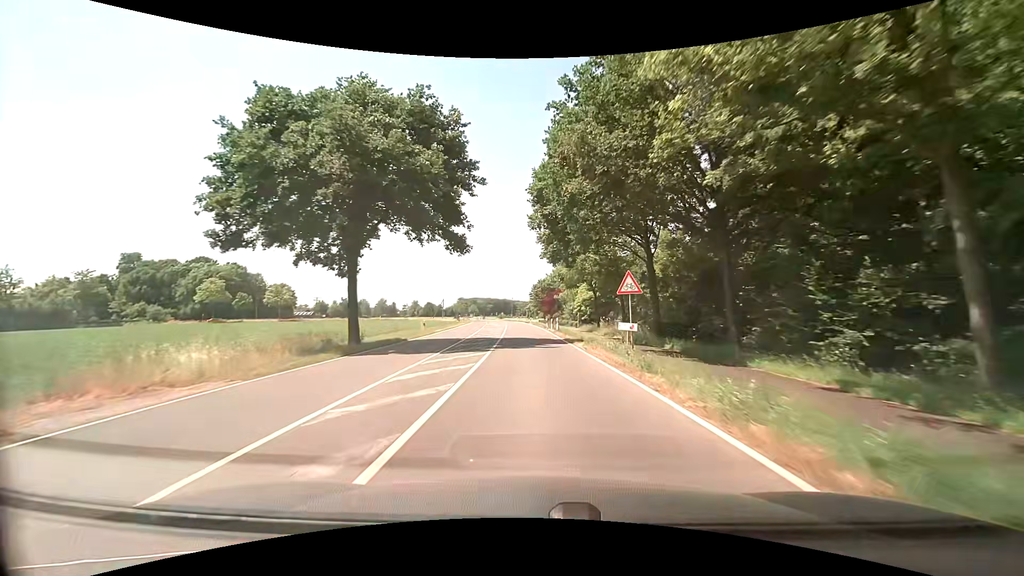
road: secondary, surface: asphalt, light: Day
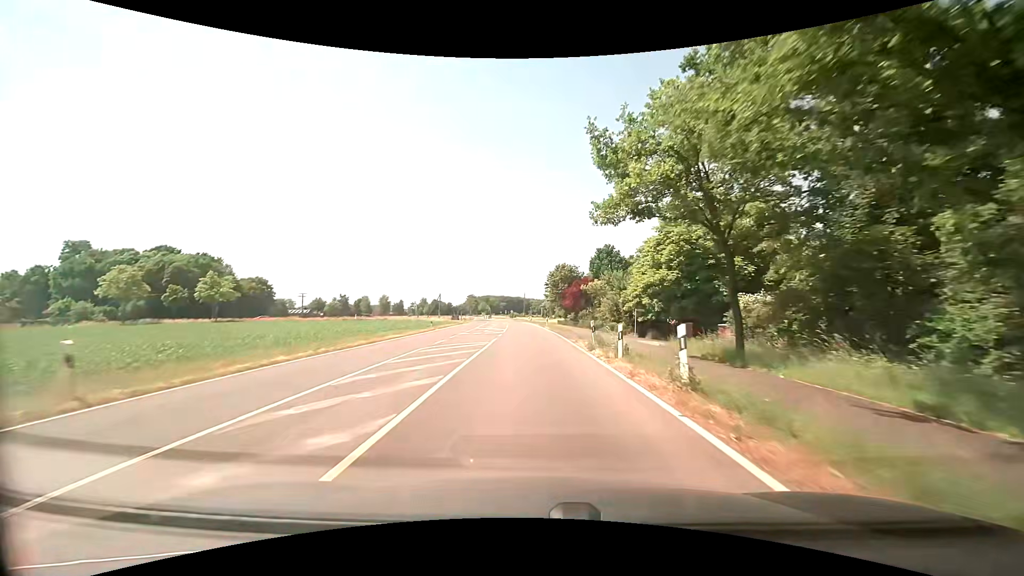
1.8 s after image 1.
(-0.5, +32.7) m; -2°
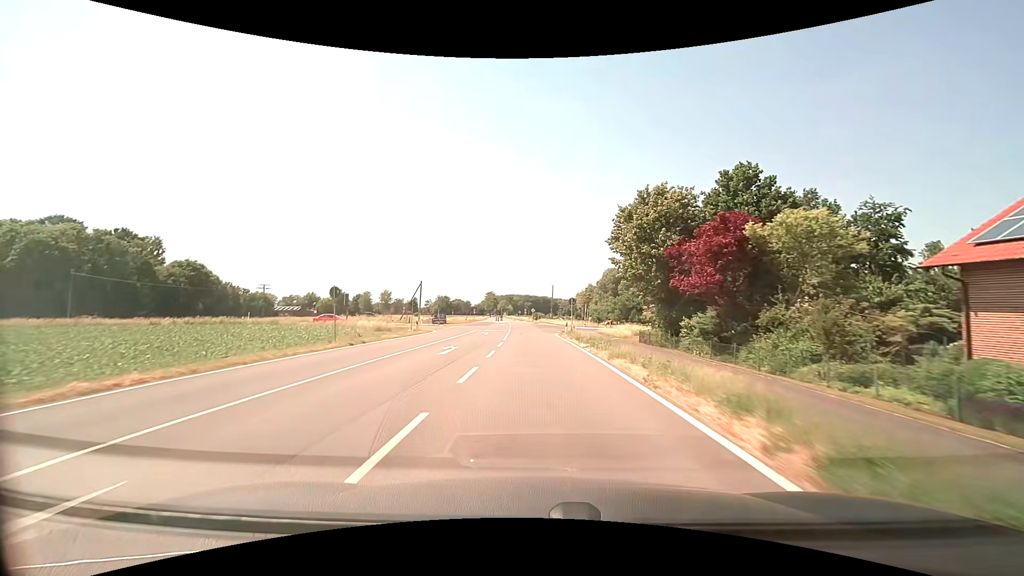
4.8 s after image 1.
(-1.1, +54.7) m; -3°
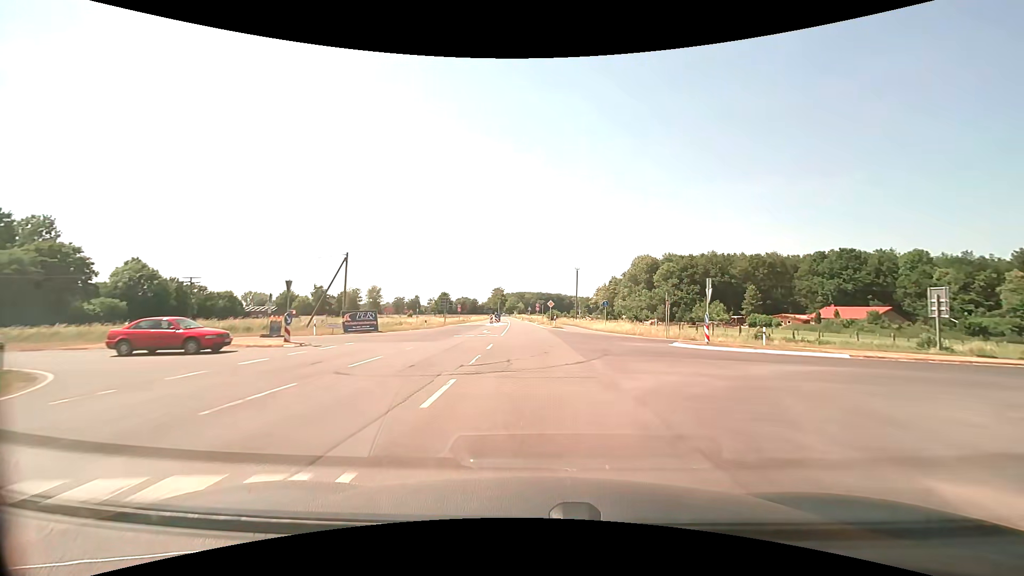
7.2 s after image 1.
(-0.7, +43.8) m; -2°
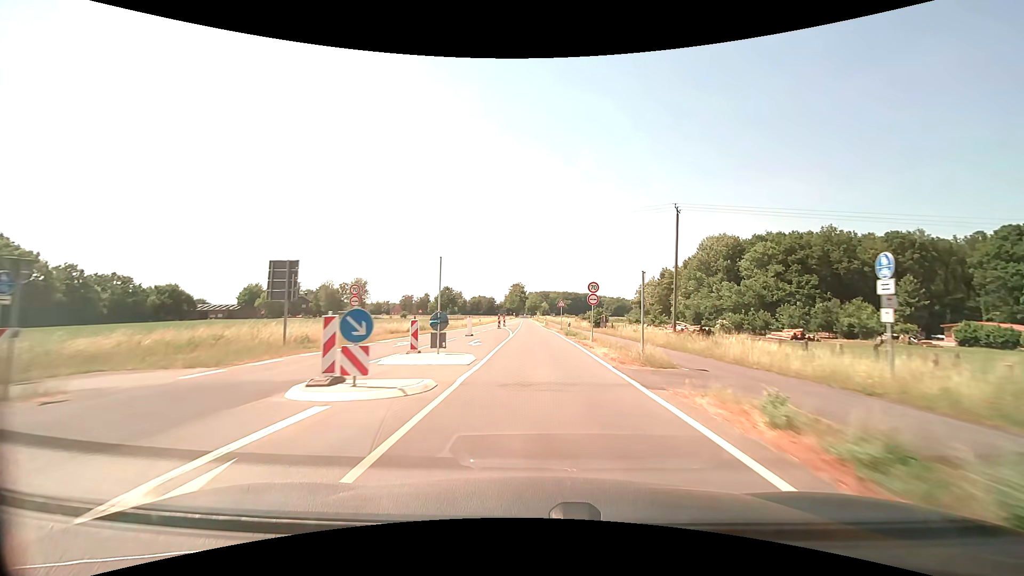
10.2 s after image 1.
(-1.1, +54.8) m; -3°
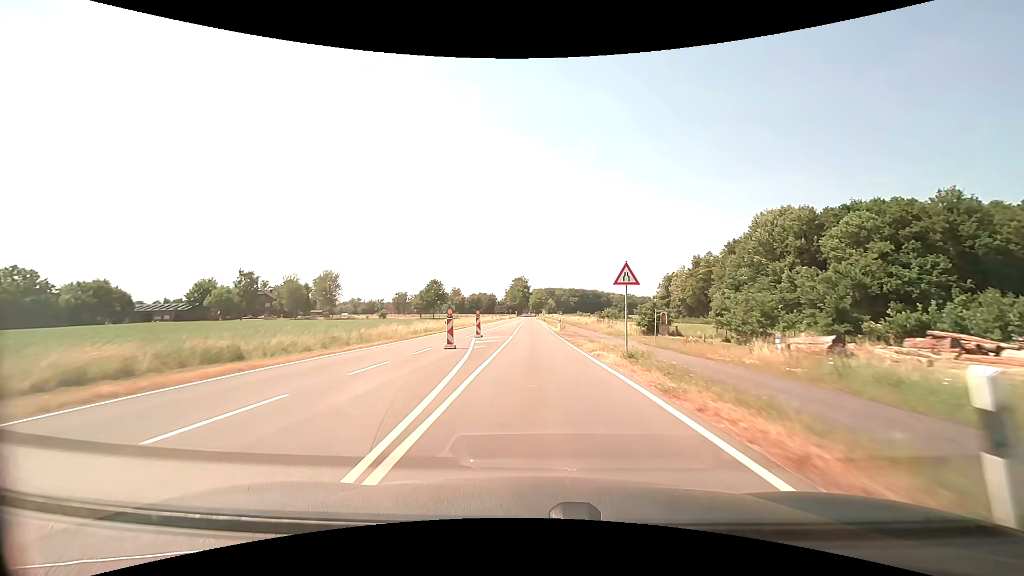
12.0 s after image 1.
(-0.1, +32.9) m; 0°
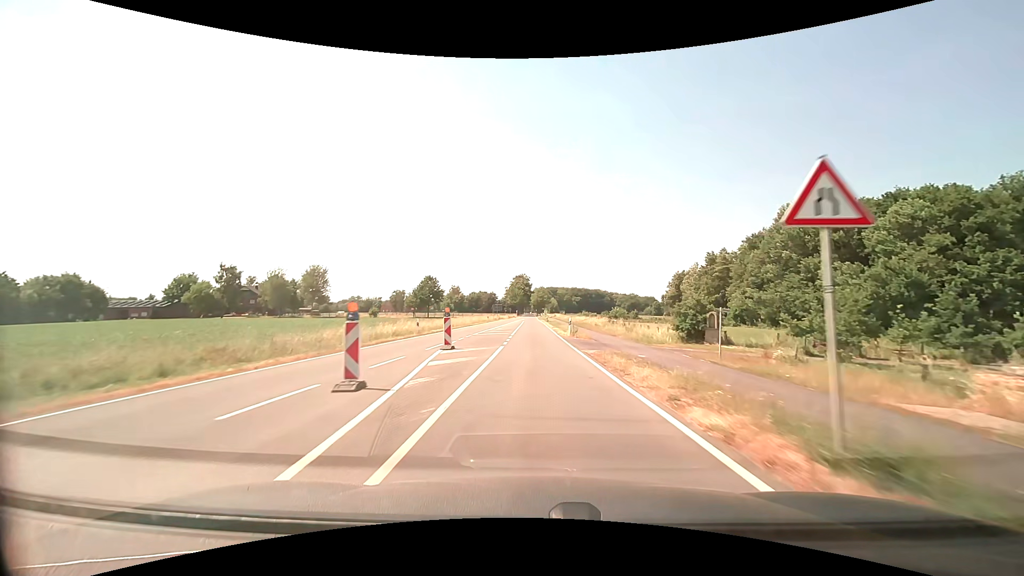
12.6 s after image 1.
(0.0, +11.0) m; 0°
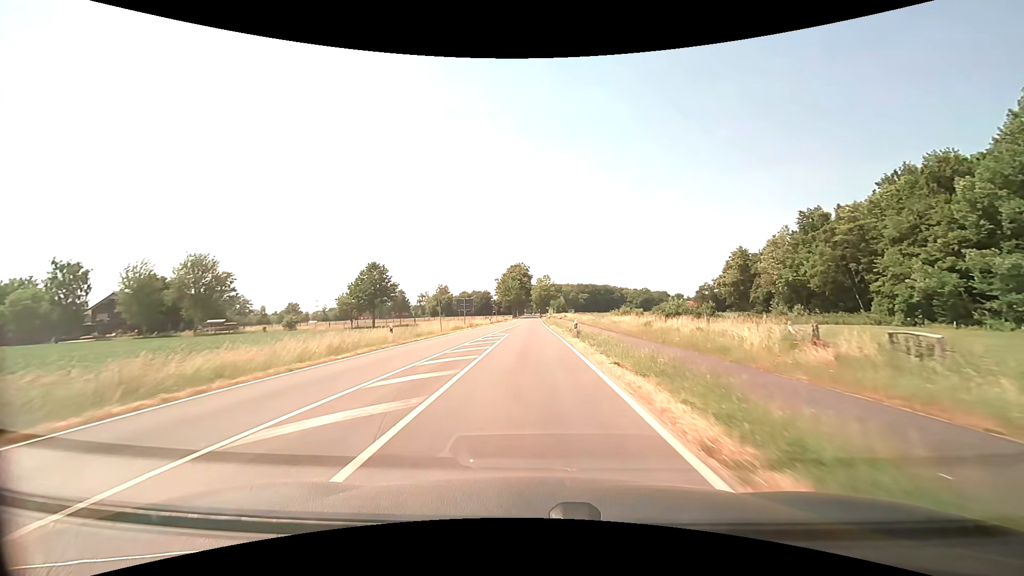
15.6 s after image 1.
(+0.1, +53.3) m; 0°
(0, +10) (0, +20) (0, +30) (0, +40) (0, +50) (-1, +60) (-1, +70) (-1, +80) (0, +90) (0, +100) m
